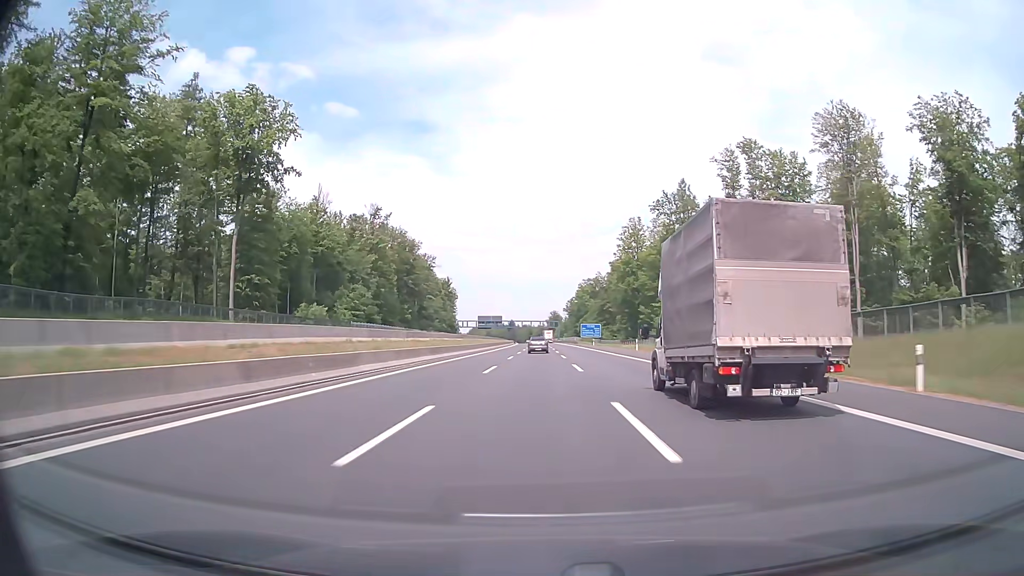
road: motorway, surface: asphalt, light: Day
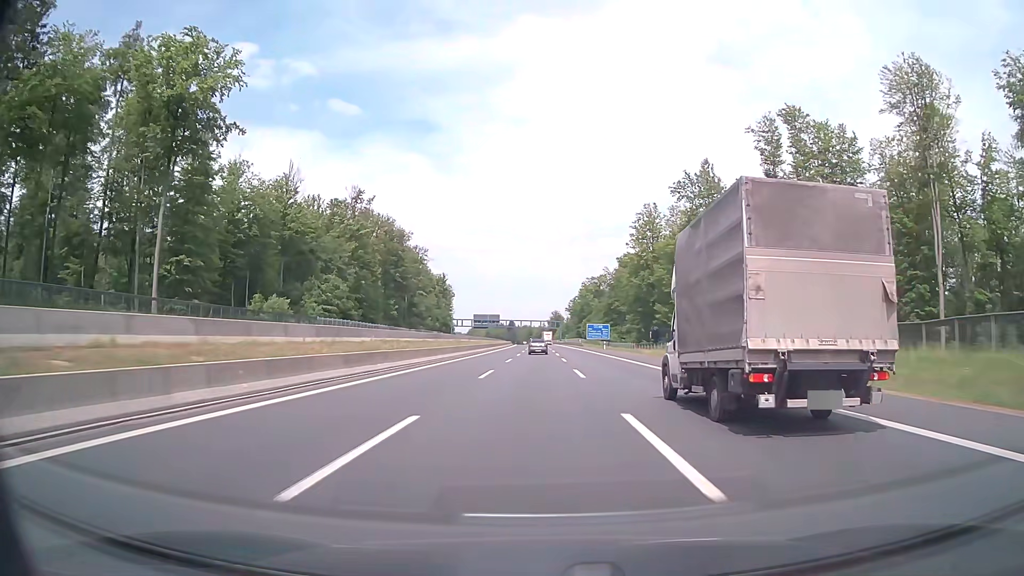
(0.0, +19.5) m; 0°
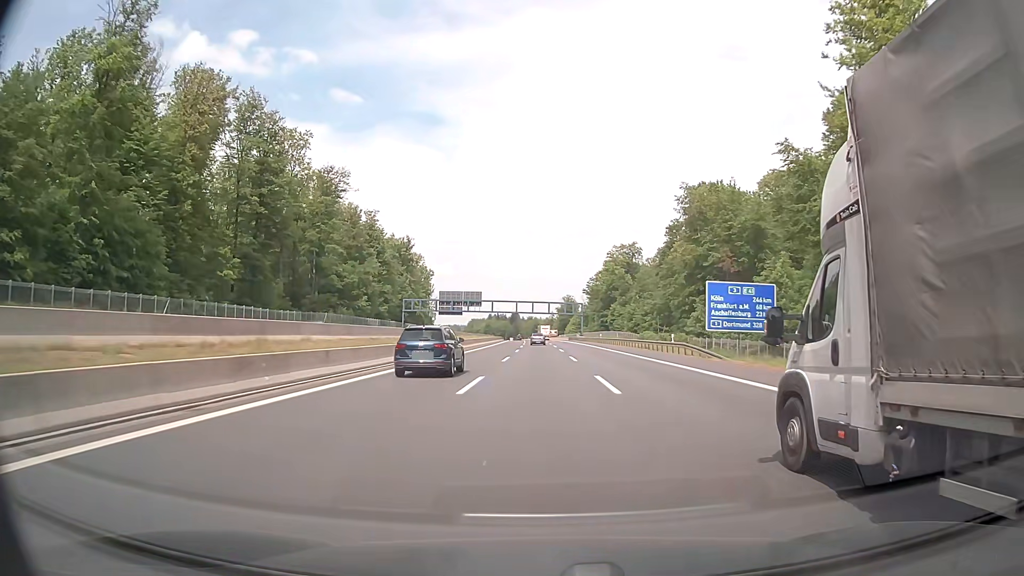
(-0.4, +97.7) m; -1°
(0, +10) (0, +20) (0, +30) (0, +40) (0, +50) (0, +60) (-1, +70) (-1, +80) (-1, +90) (-1, +100) m
